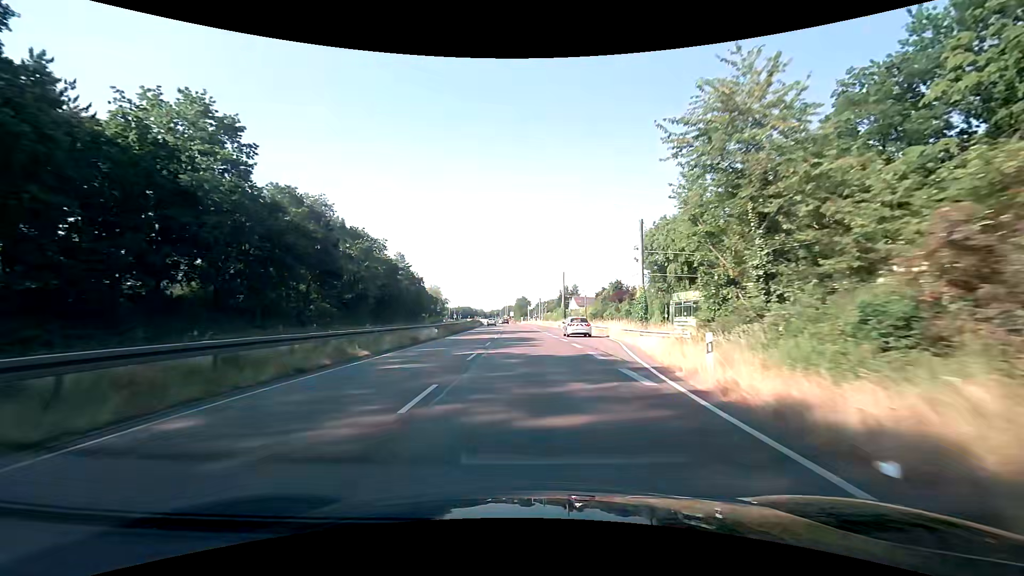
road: trunk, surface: asphalt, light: Day
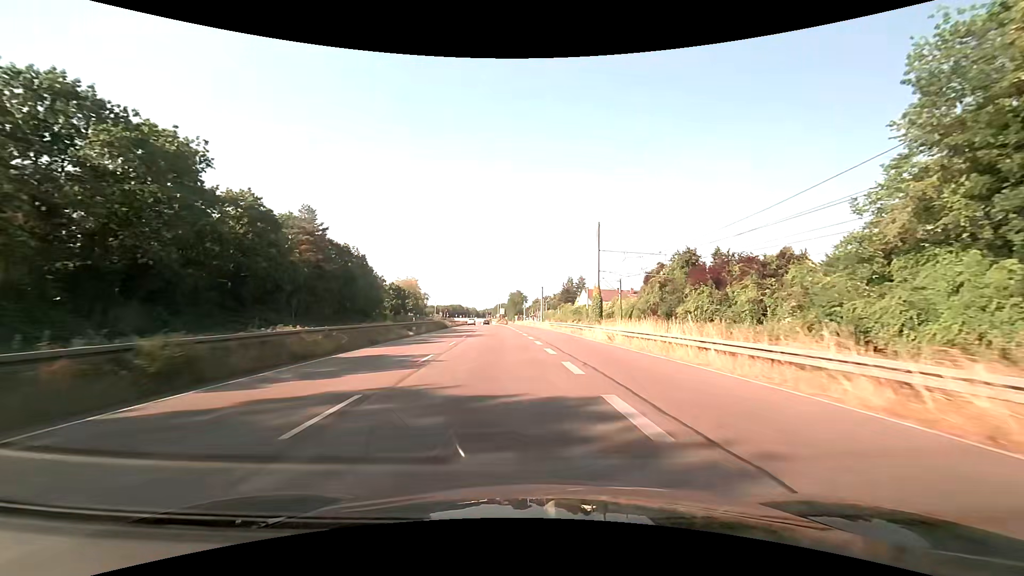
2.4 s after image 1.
(-0.3, +46.4) m; 0°
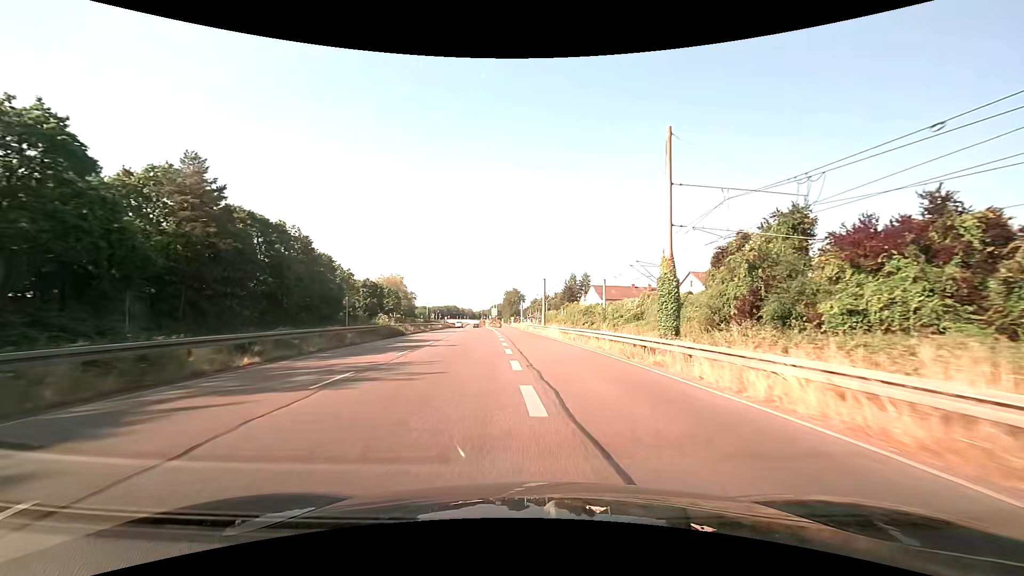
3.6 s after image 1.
(+0.1, +22.6) m; 0°
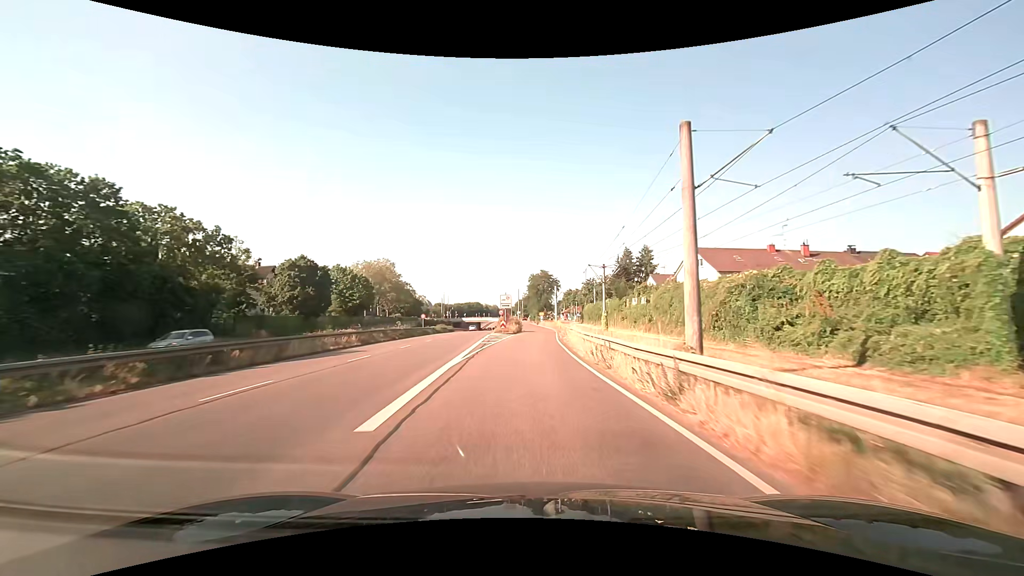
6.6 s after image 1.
(-1.4, +54.4) m; -3°
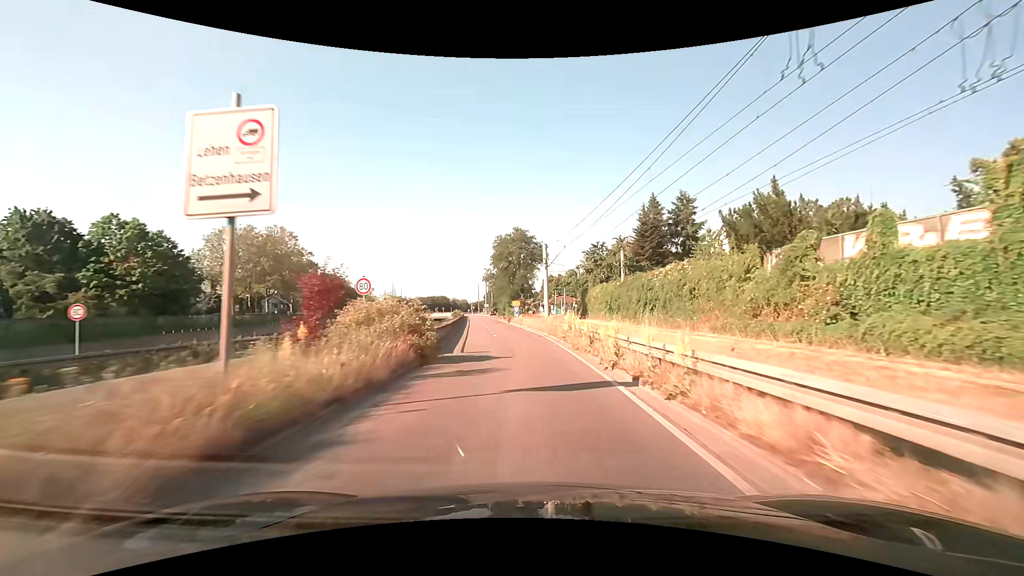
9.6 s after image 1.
(+1.2, +50.0) m; +3°
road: trunk_link
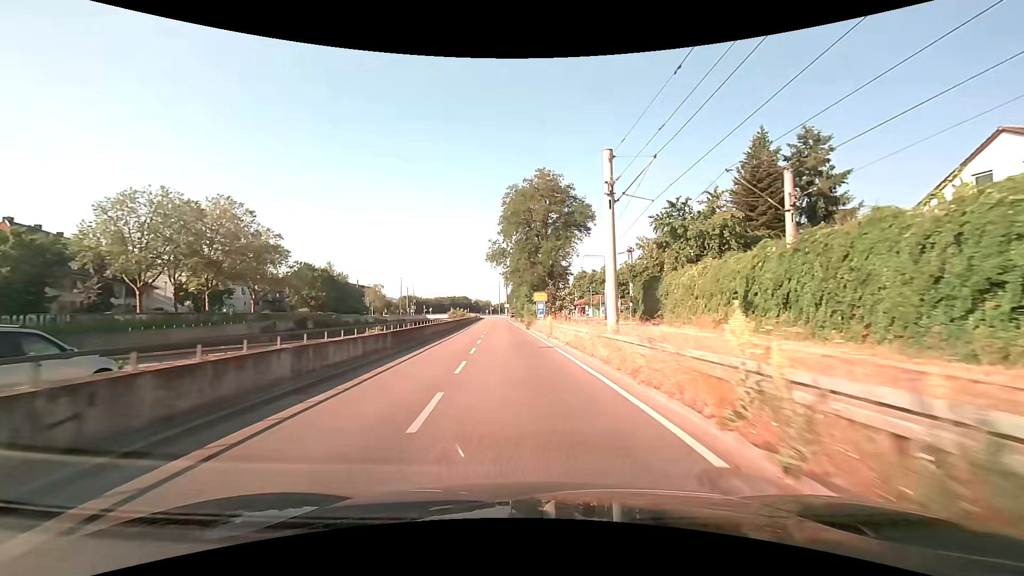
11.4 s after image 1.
(-0.4, +27.7) m; -3°
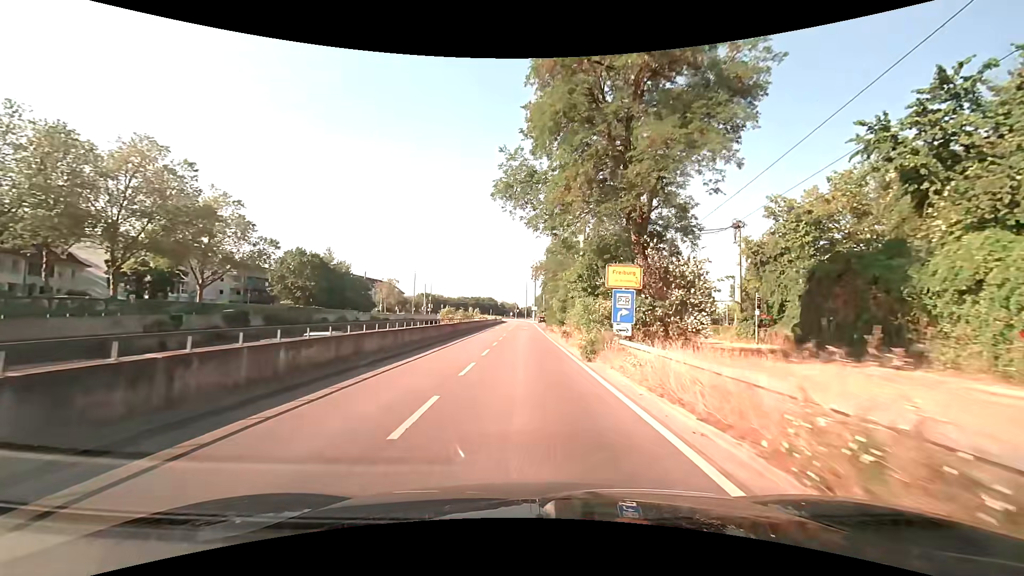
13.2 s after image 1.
(-0.9, +24.0) m; -3°
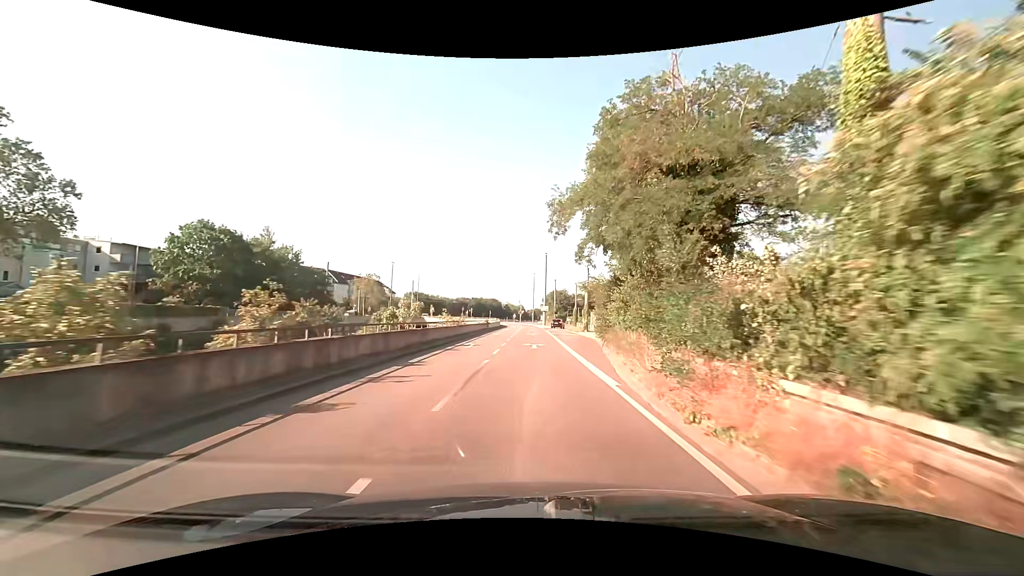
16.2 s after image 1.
(-0.5, +34.0) m; -1°
(0, +10) (0, +20) (0, +30) (0, +40) (0, +50) (+1, +60) (+1, +70) (+1, +80) (+1, +90) (+1, +100) m
